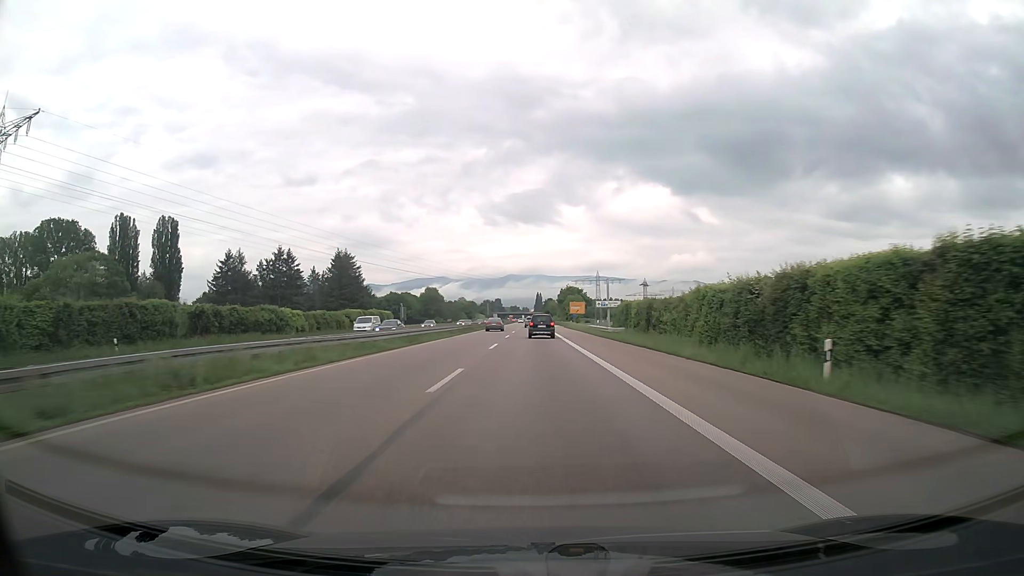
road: trunk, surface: asphalt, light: Day
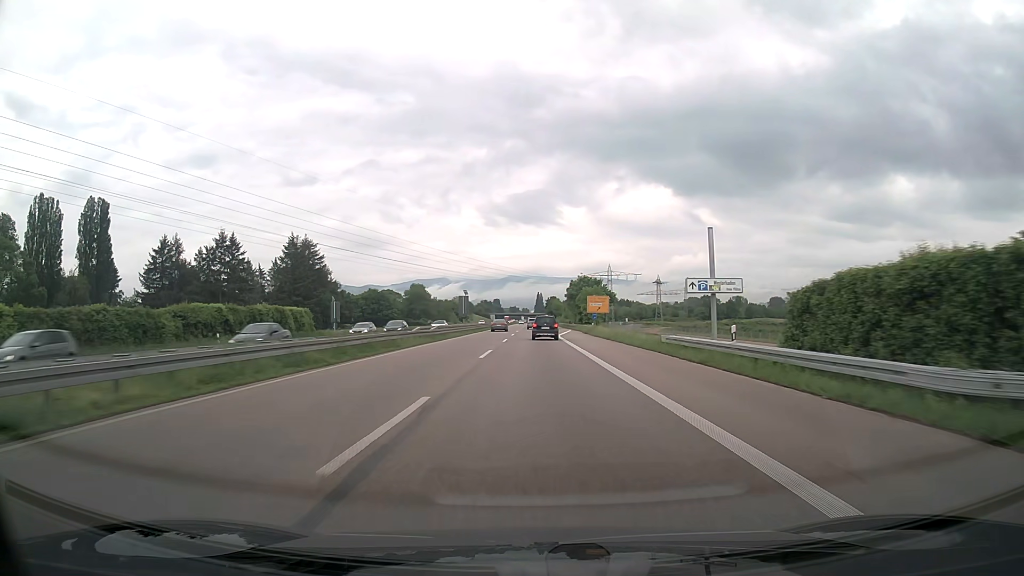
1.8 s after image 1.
(0.0, +42.3) m; 0°
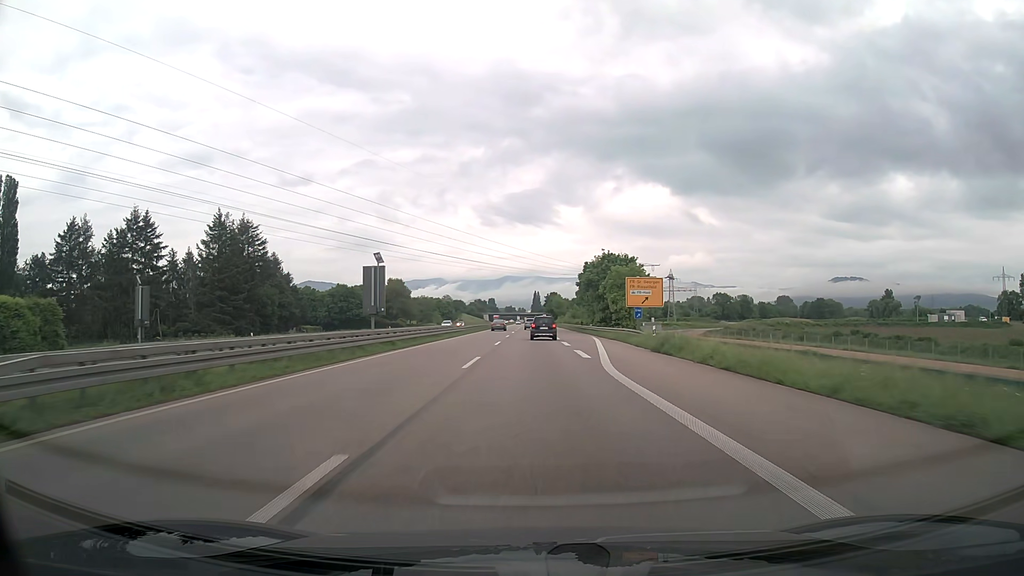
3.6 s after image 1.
(+0.1, +41.2) m; 0°
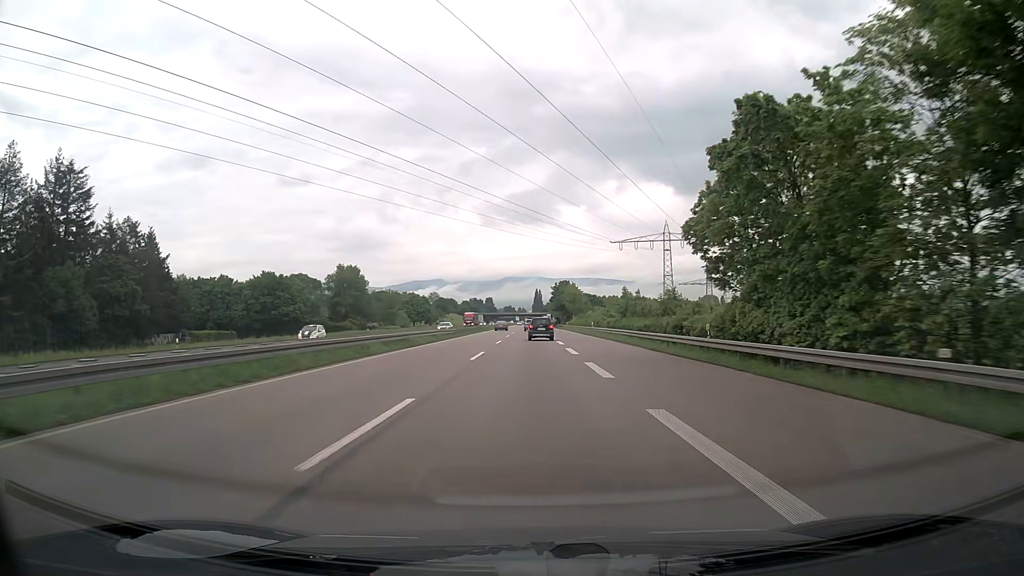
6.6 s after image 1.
(0.0, +68.2) m; 0°
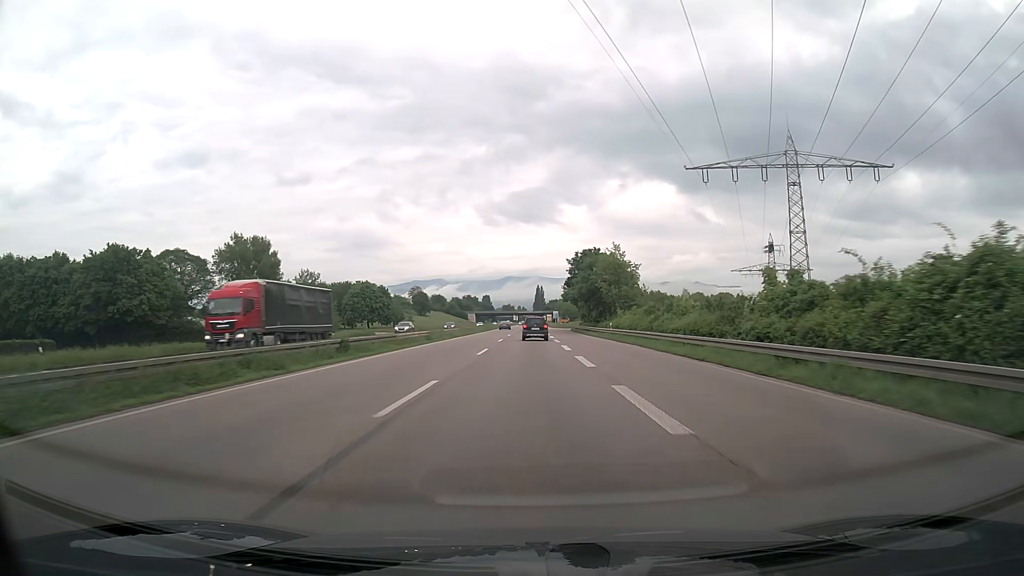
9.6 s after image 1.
(-0.2, +68.5) m; 0°
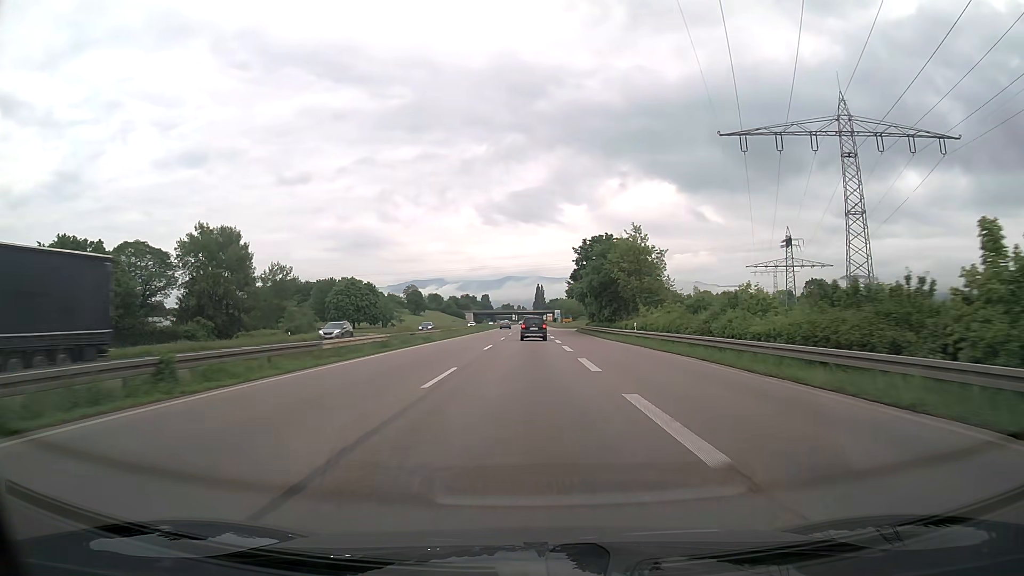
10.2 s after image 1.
(0.0, +13.8) m; 0°
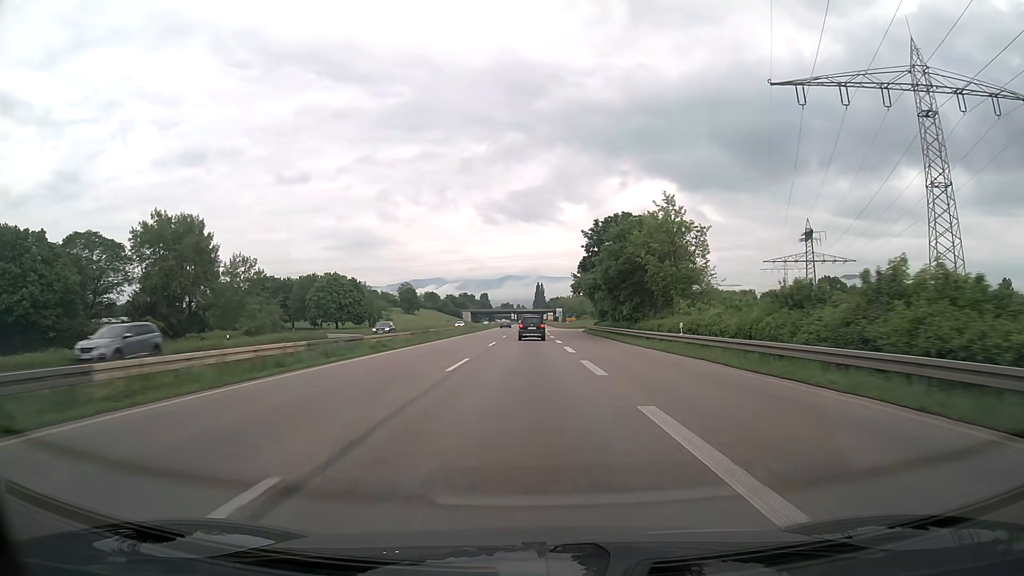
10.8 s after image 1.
(0.0, +13.8) m; 0°
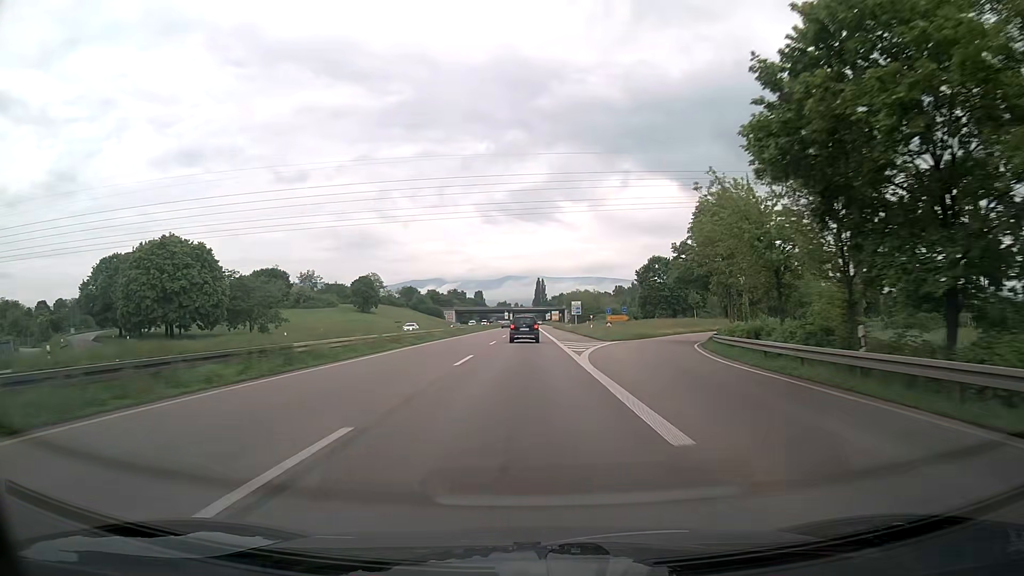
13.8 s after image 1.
(0.0, +69.2) m; 0°
(0, +10) (0, +20) (0, +30) (0, +40) (0, +50) (0, +60) (0, +70) (0, +80) (0, +90) (0, +100) m
